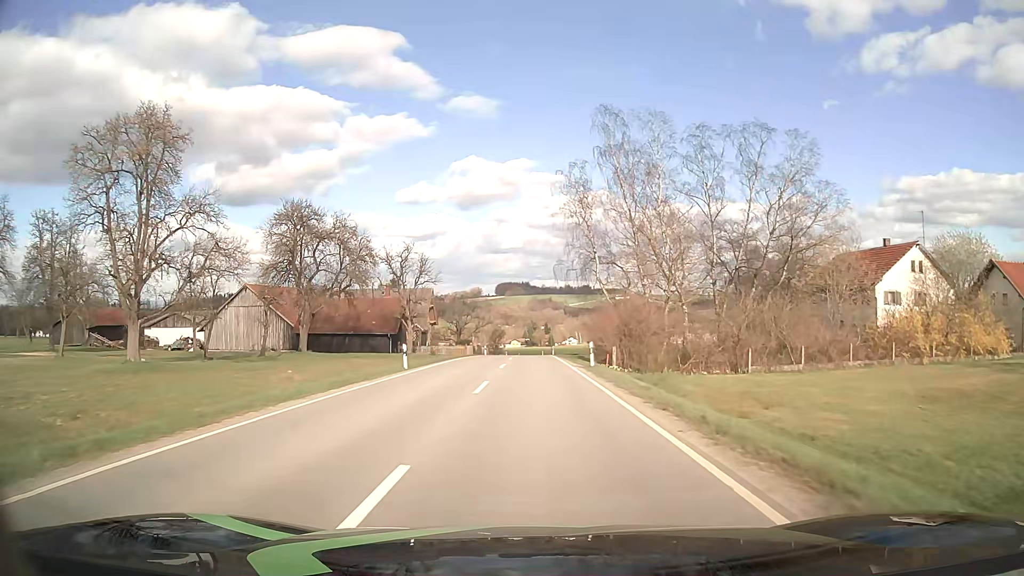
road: tertiary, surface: asphalt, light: Day
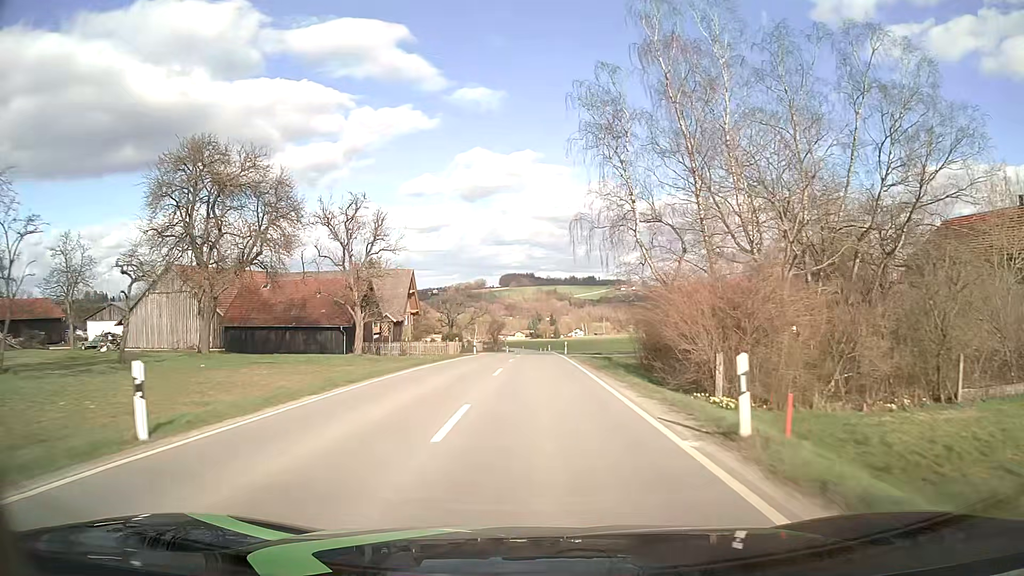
(-0.1, +19.2) m; -1°
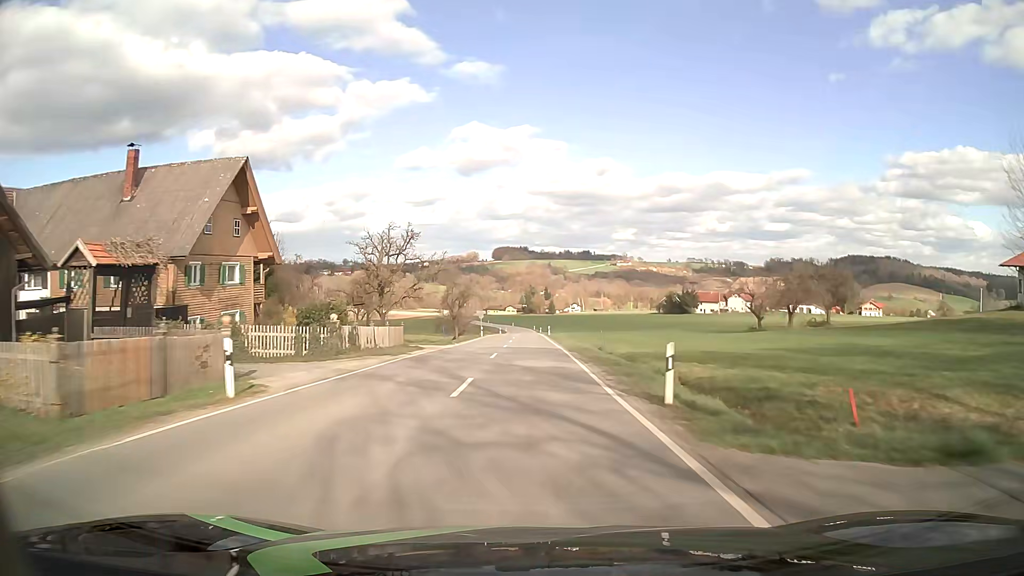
(+0.4, +44.4) m; +1°
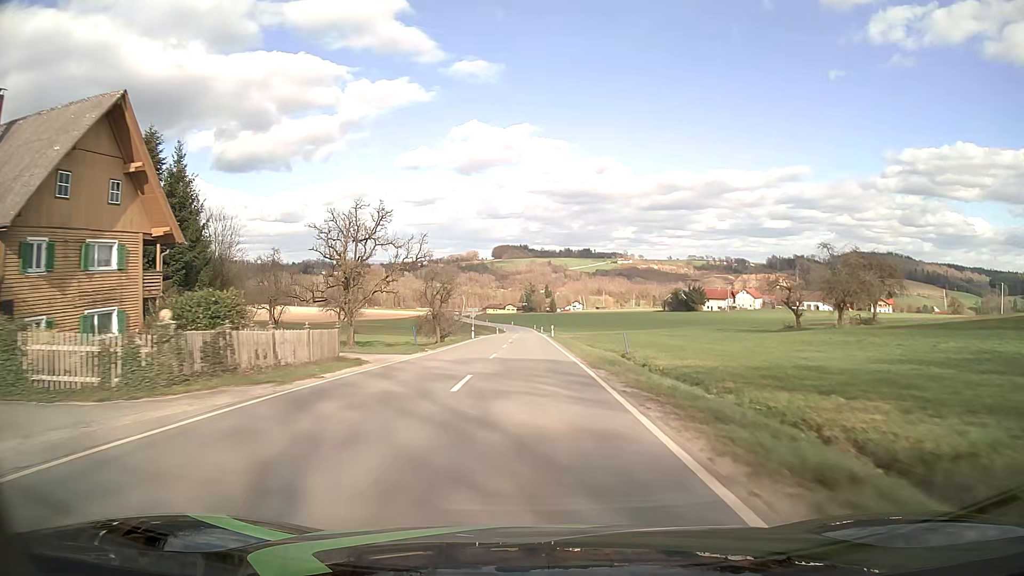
(0.0, +11.5) m; 0°
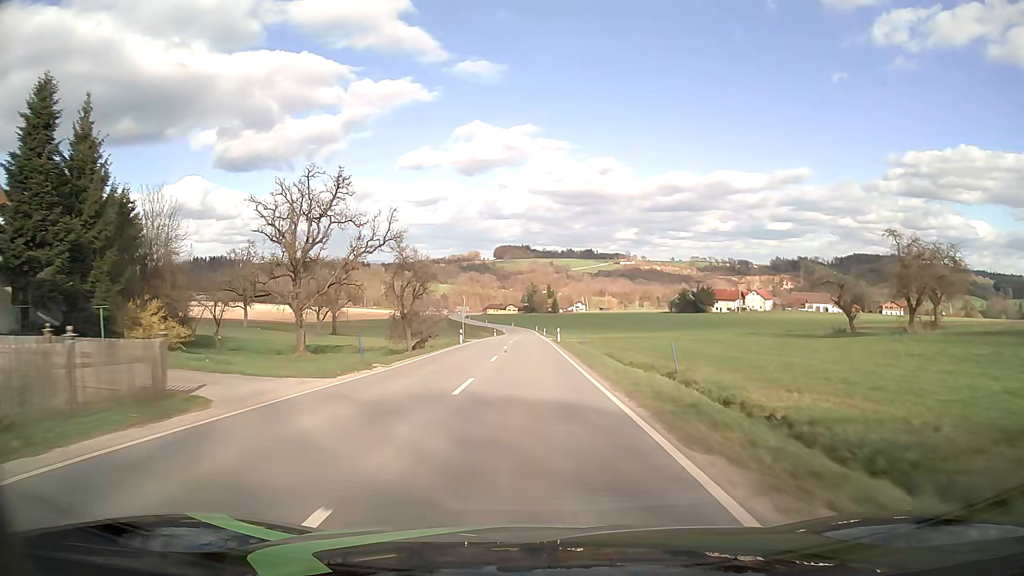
(-0.1, +11.4) m; 0°
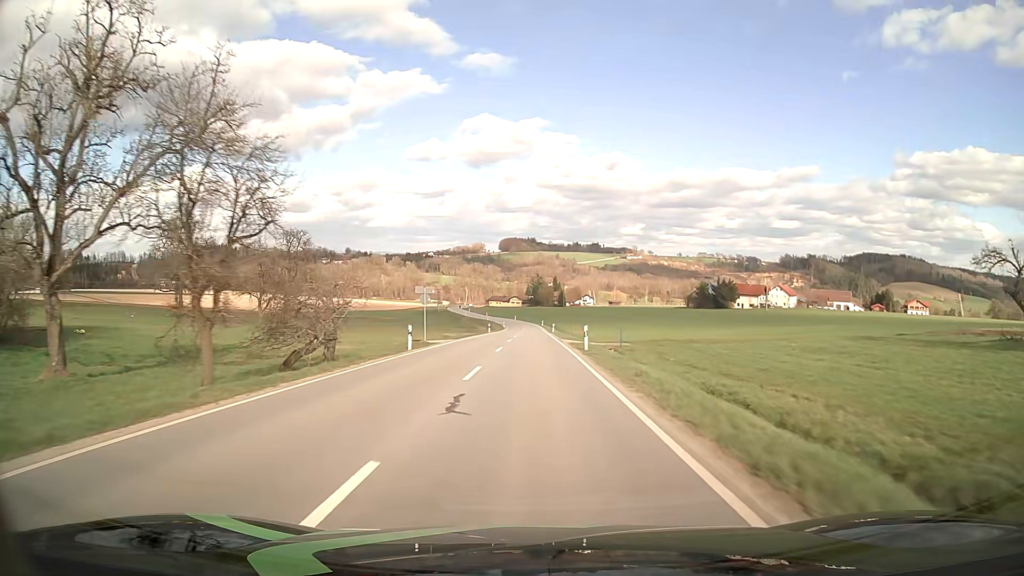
(0.0, +22.7) m; 0°
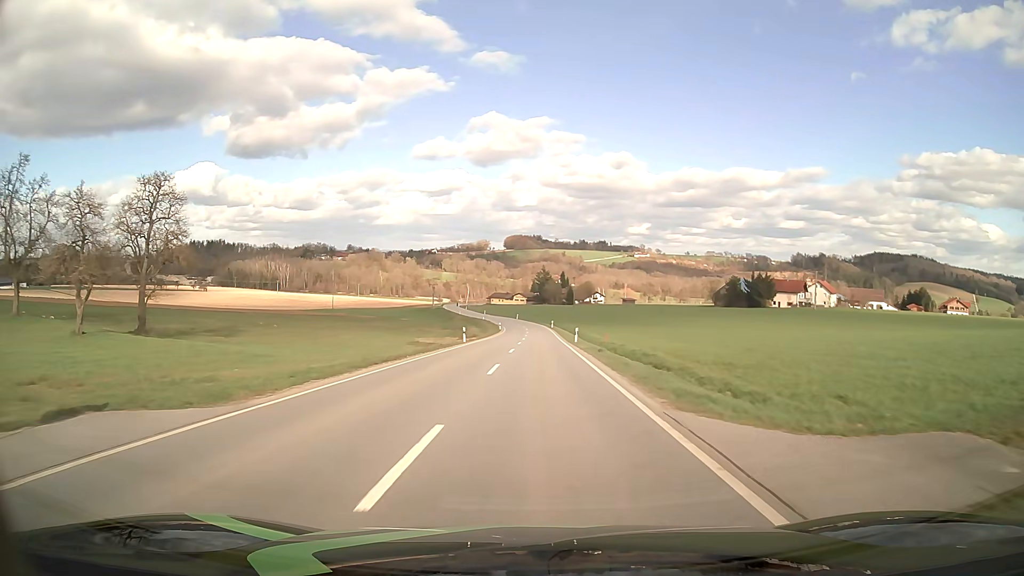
(-0.1, +33.5) m; 0°
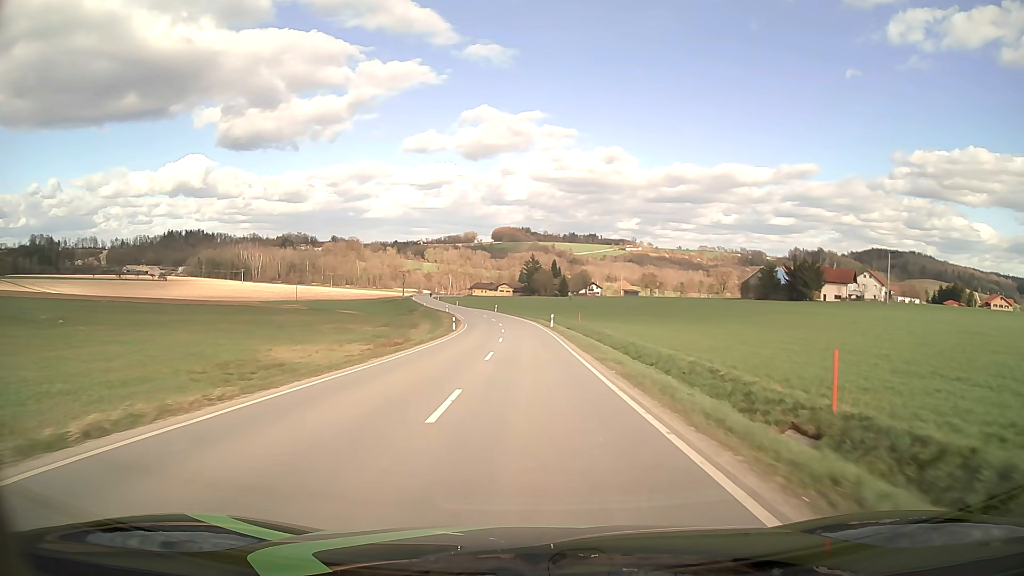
(+0.4, +44.0) m; +1°
(0, +10) (0, +20) (0, +30) (0, +40) (-1, +50) (-2, +60) (-2, +70) (-4, +80) (-5, +90) (-7, +100) m
